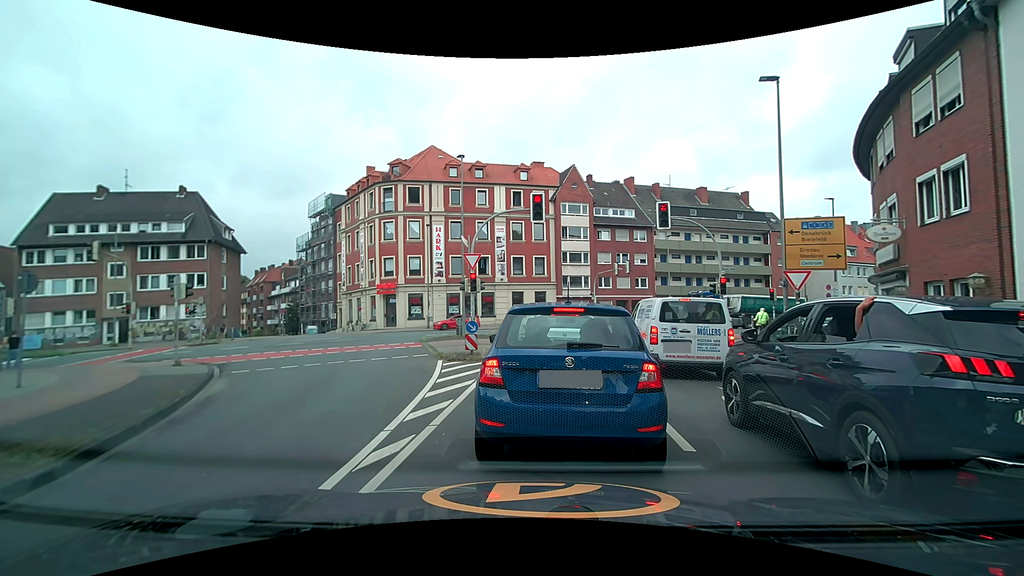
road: tertiary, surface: asphalt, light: Day
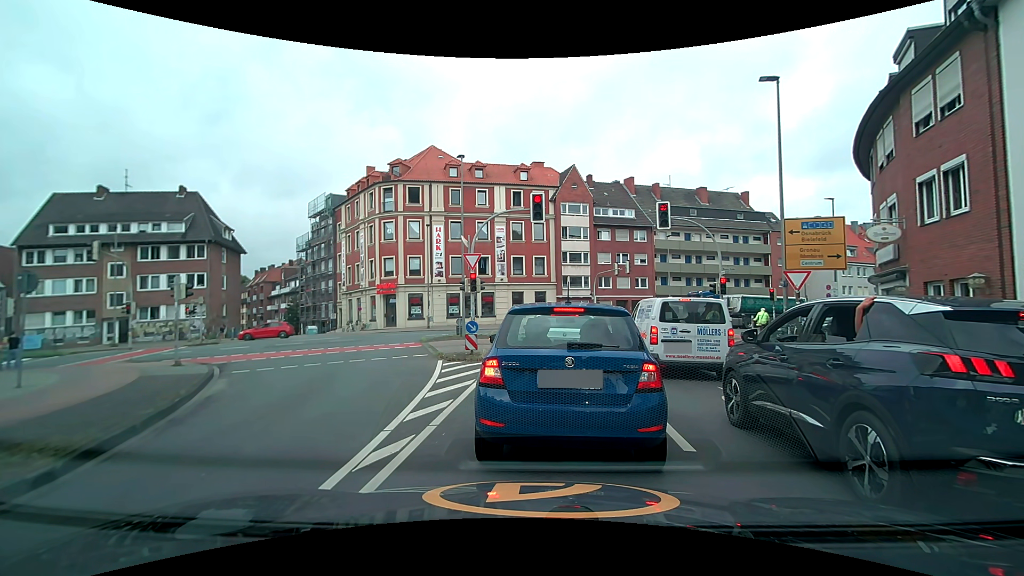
(0.0, 0.0) m; 0°
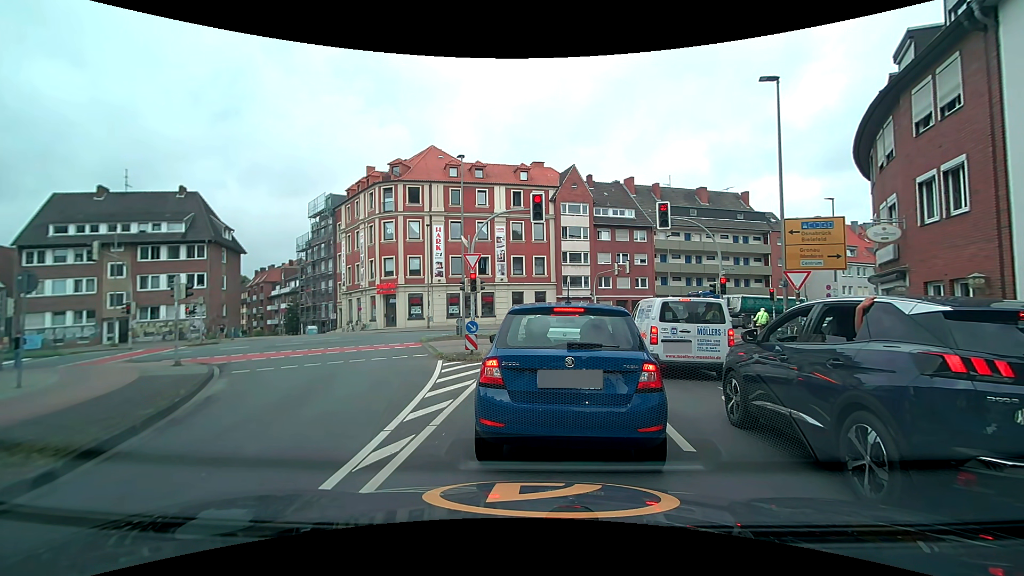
(0.0, 0.0) m; 0°
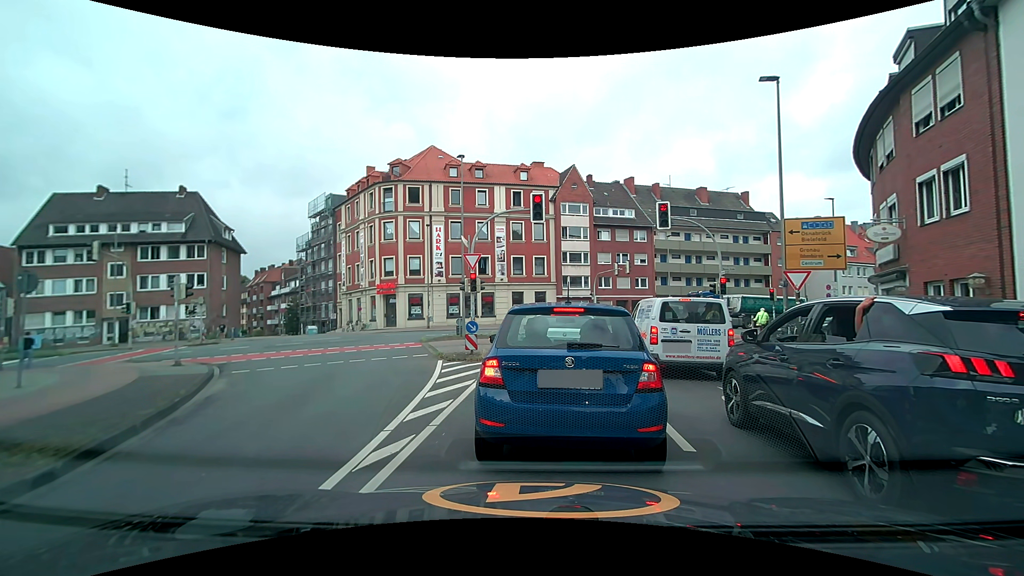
(0.0, 0.0) m; 0°
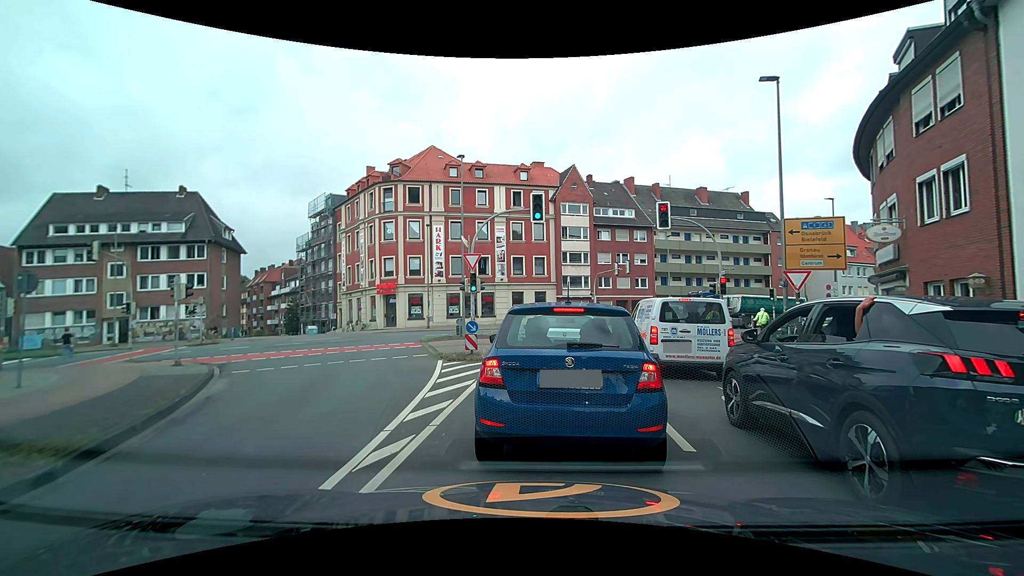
(0.0, 0.0) m; 0°
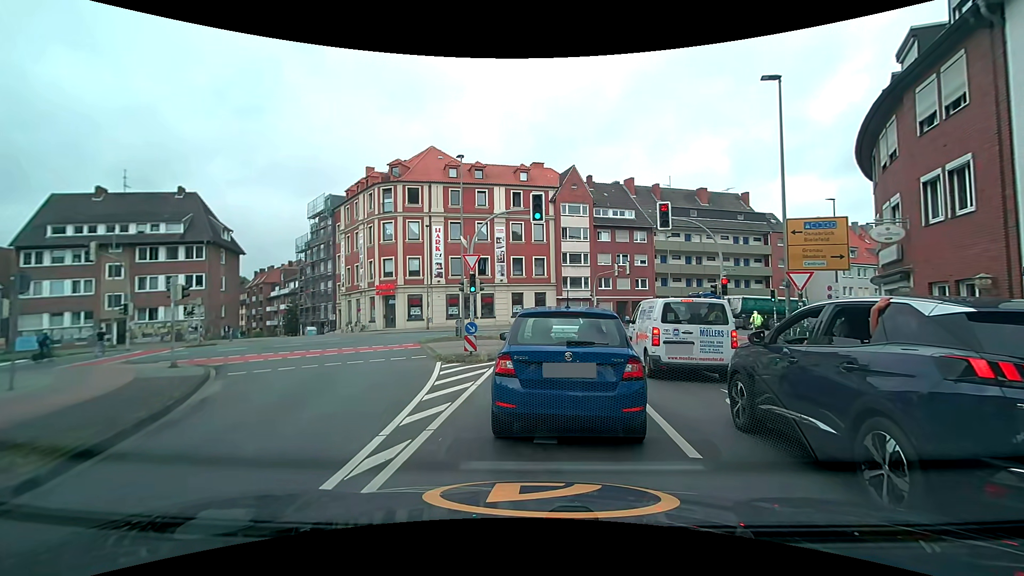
(0.0, +0.1) m; 0°
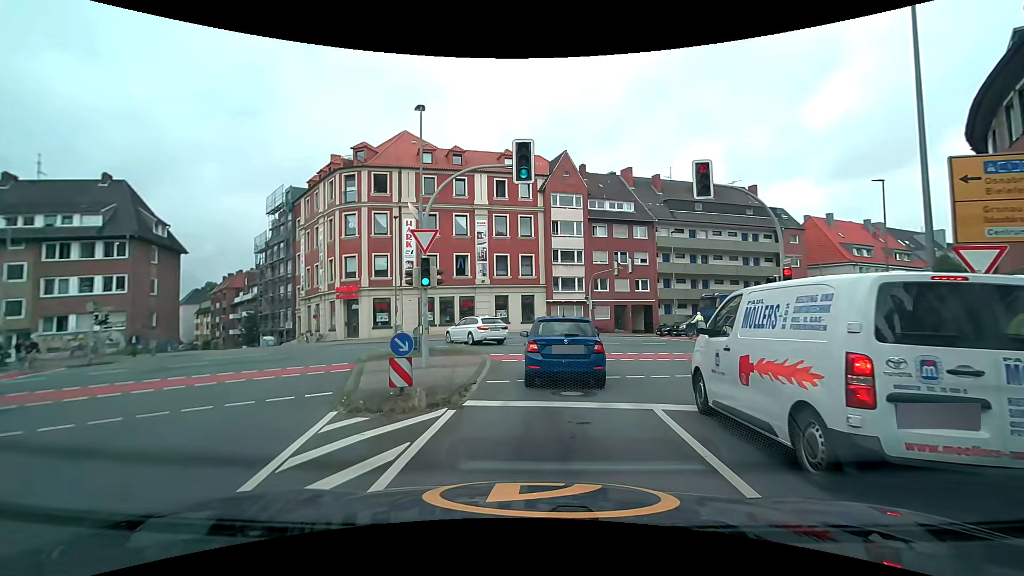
(-0.2, +7.5) m; 0°
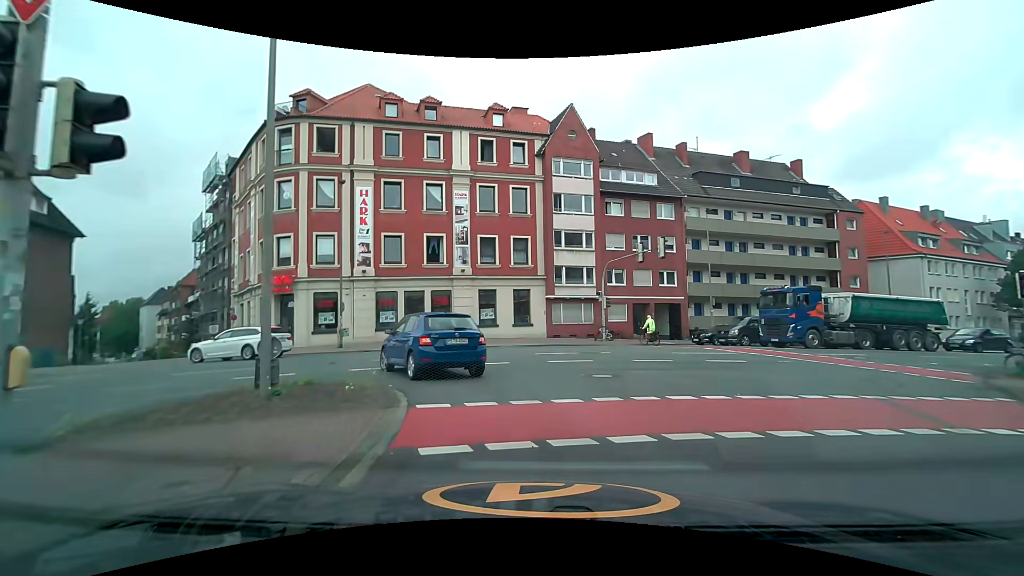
(0.0, +11.3) m; -1°
